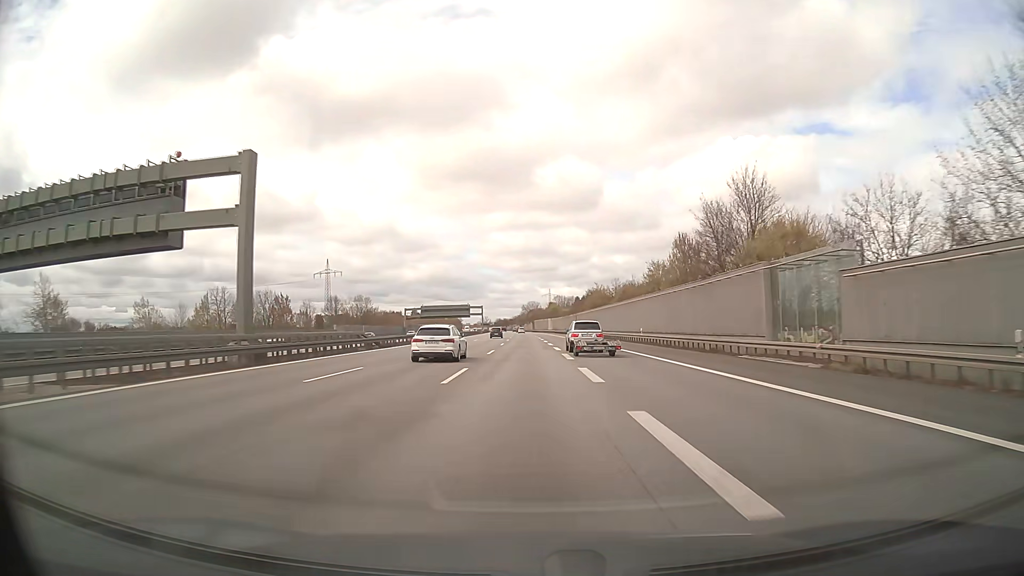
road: motorway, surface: asphalt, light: Day
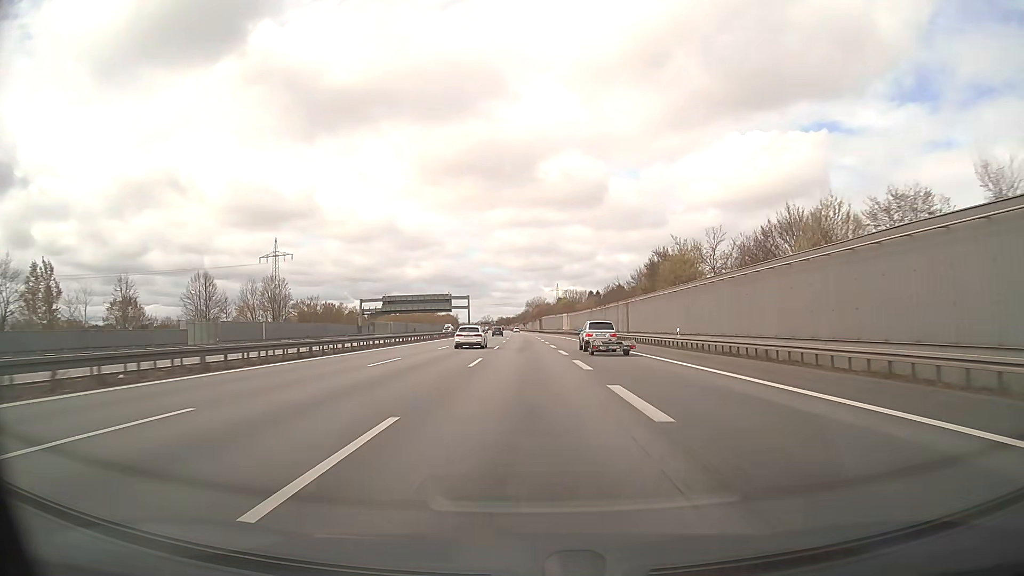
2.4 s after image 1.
(-0.2, +67.3) m; 0°
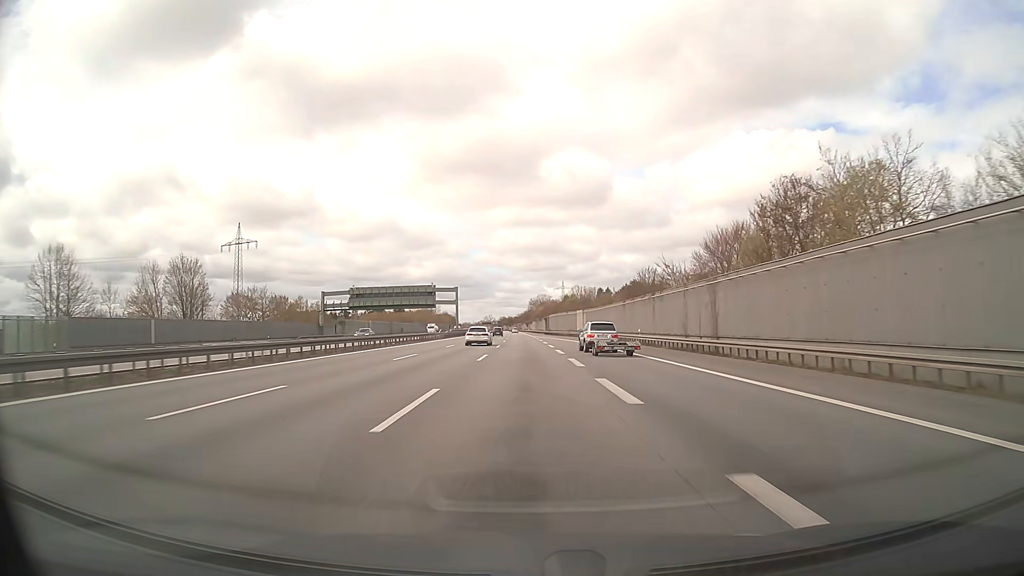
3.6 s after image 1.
(-0.1, +33.6) m; 0°
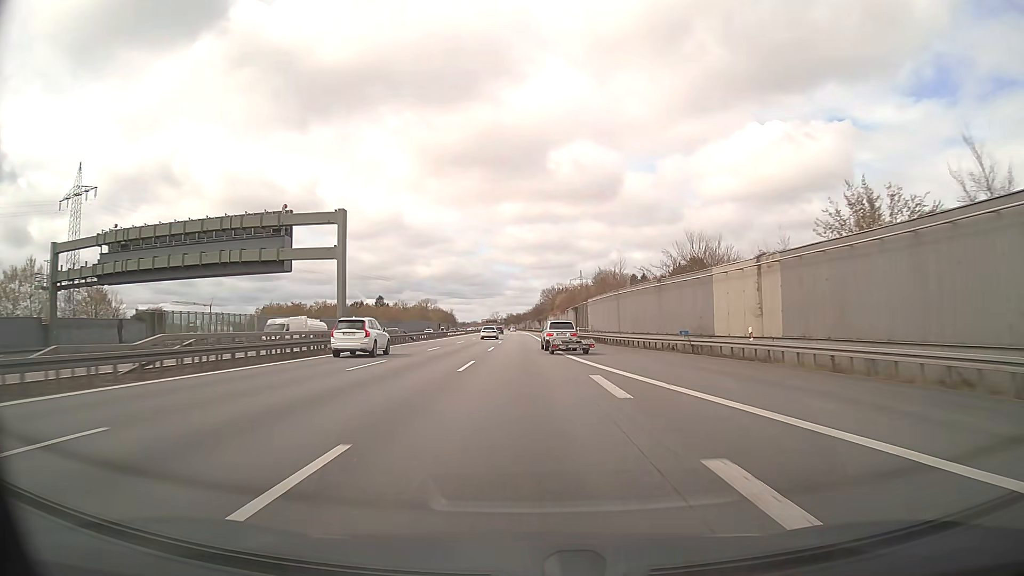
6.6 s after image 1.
(-0.7, +83.5) m; -1°
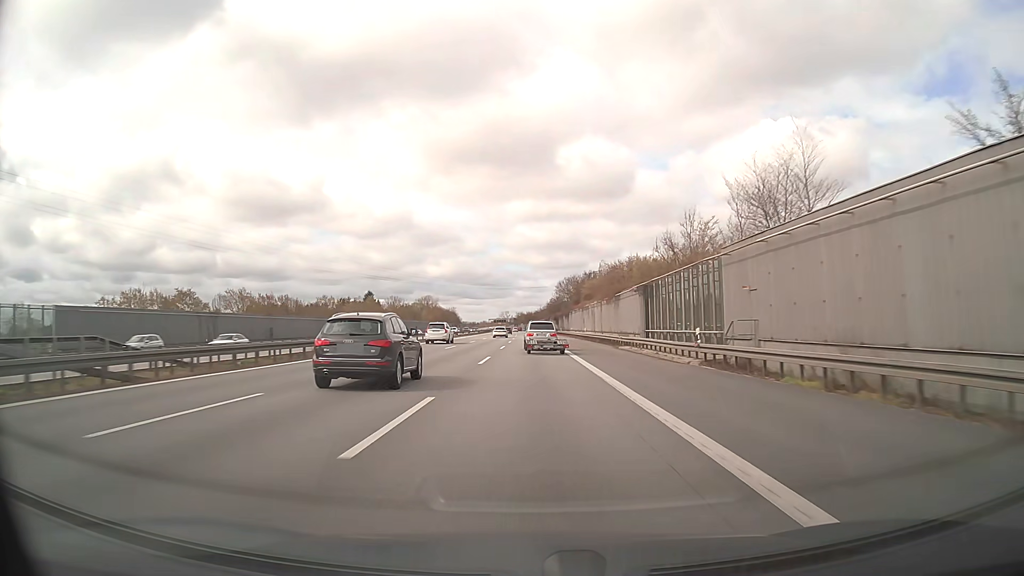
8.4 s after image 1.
(-0.4, +49.9) m; -1°
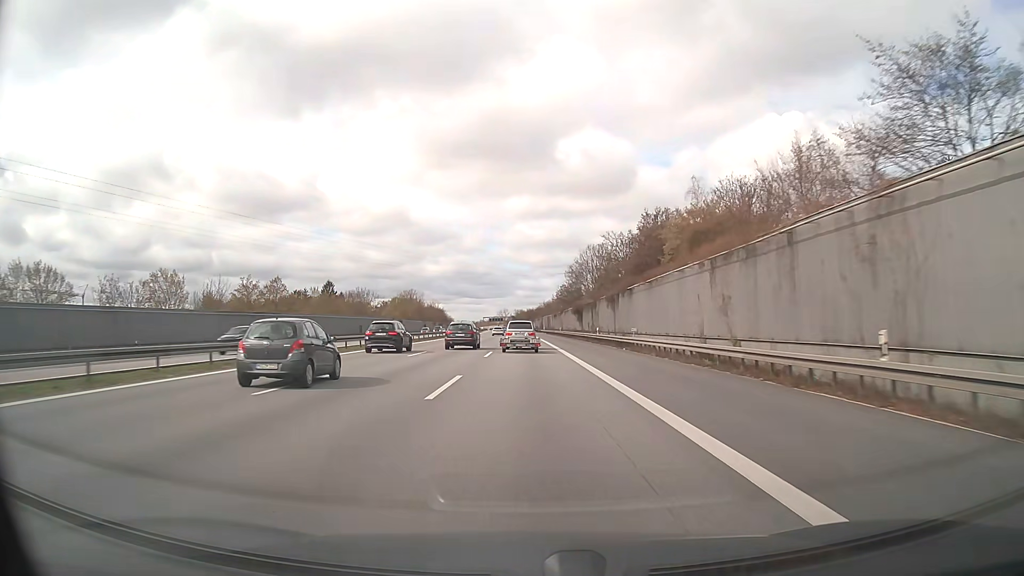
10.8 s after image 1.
(+0.1, +66.5) m; 0°
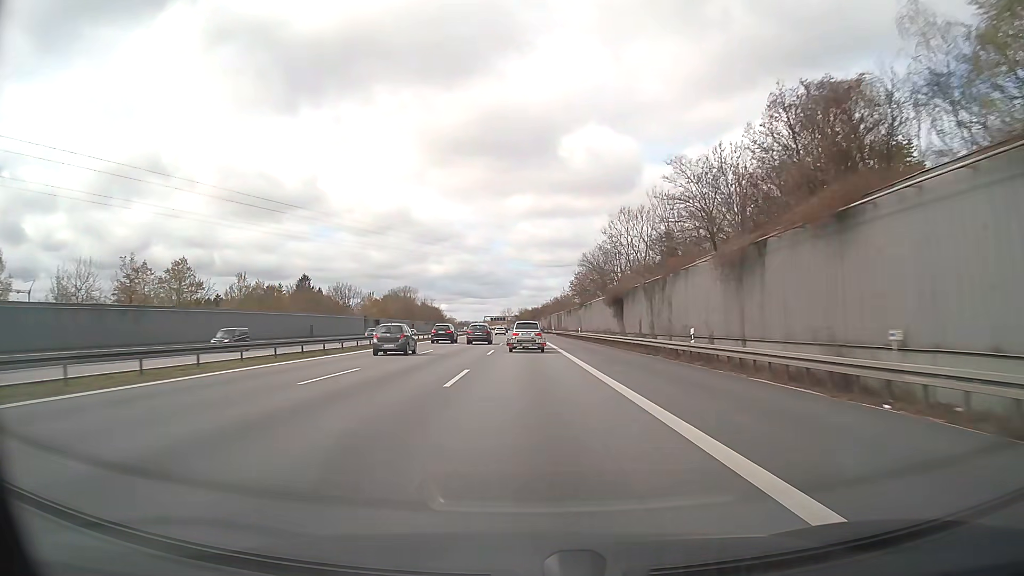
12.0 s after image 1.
(-0.1, +33.2) m; 0°
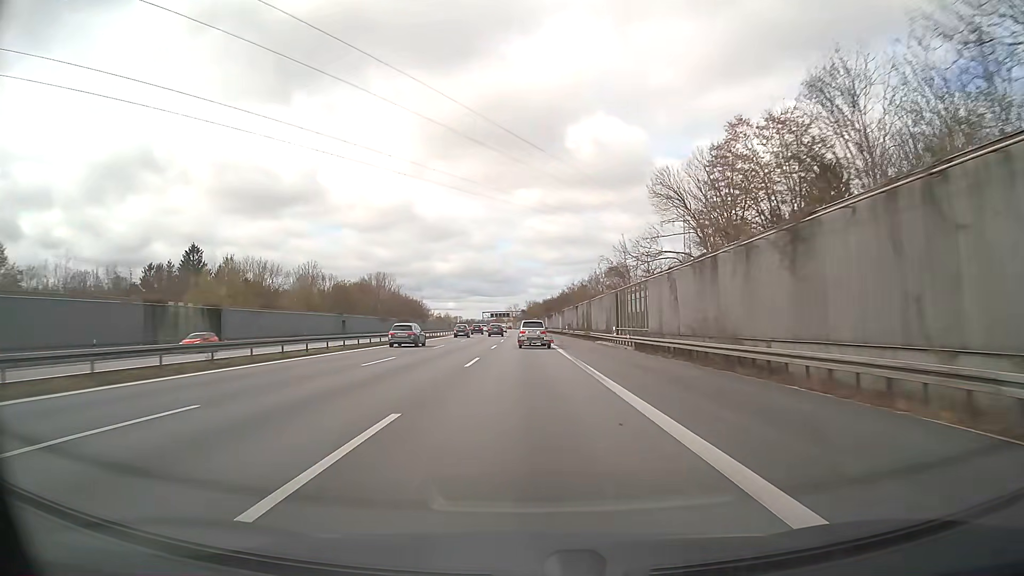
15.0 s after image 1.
(-0.6, +83.3) m; -1°
(0, +10) (0, +20) (0, +30) (0, +40) (0, +50) (0, +60) (-1, +70) (-1, +80) (-1, +90) (-1, +100) m
